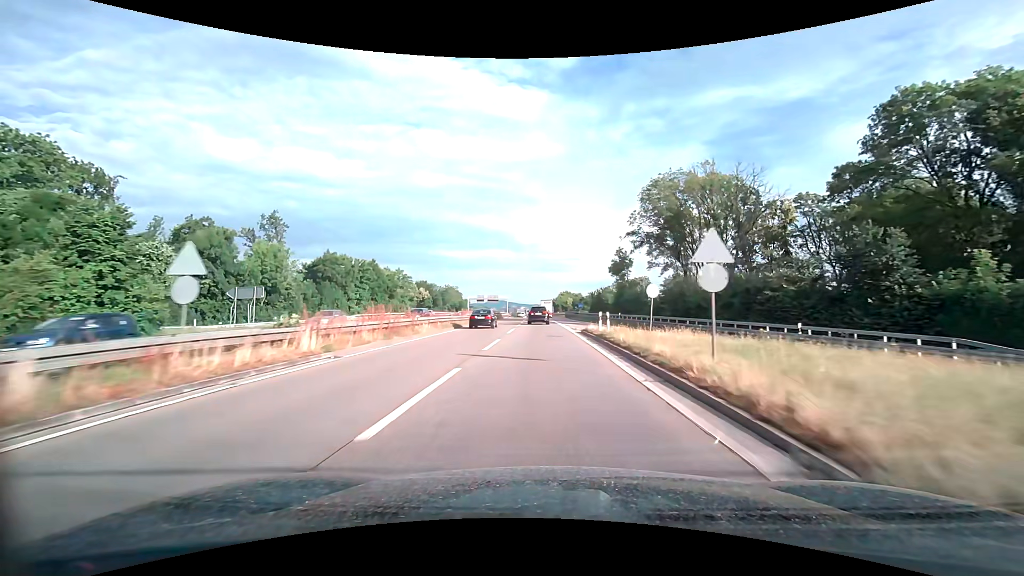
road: trunk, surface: asphalt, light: Day
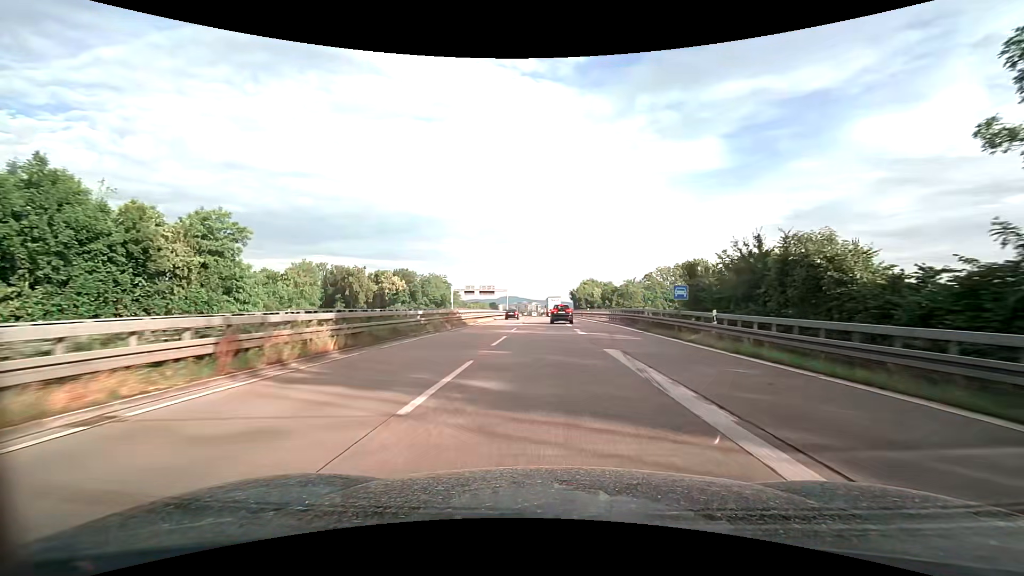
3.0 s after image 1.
(-0.7, +58.4) m; -2°
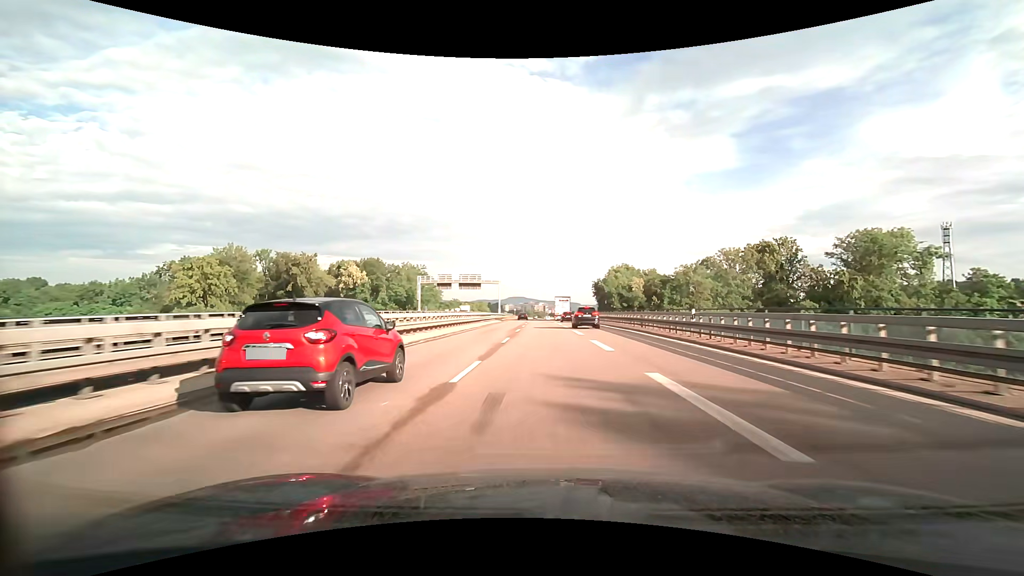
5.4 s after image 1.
(-0.2, +45.4) m; -1°
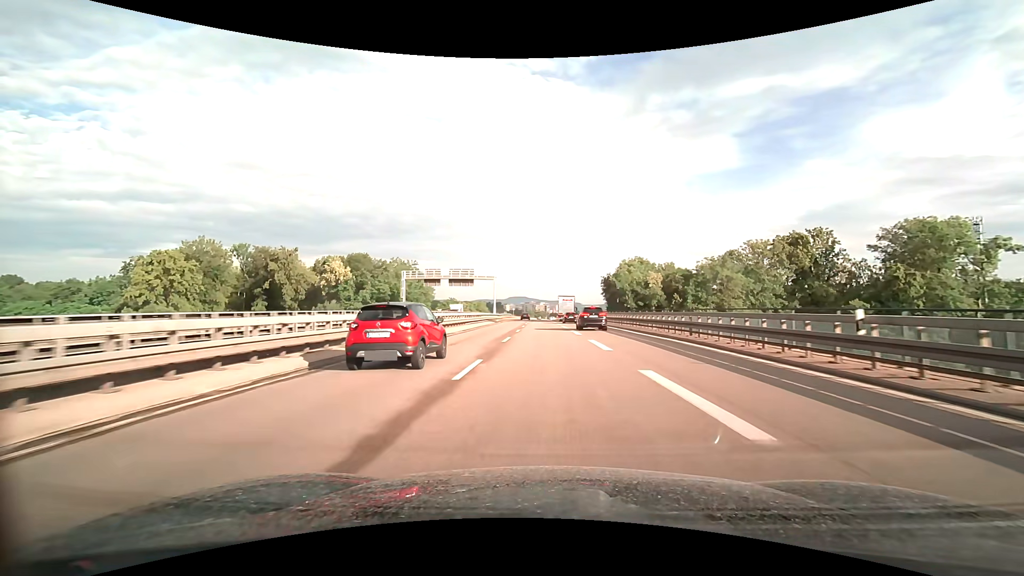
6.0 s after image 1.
(0.0, +11.8) m; 0°
(0, +10) (0, +20) (0, +30) (0, +40) (0, +50) (0, +60) (0, +70) (-1, +80) (-1, +90) (-1, +100) m
